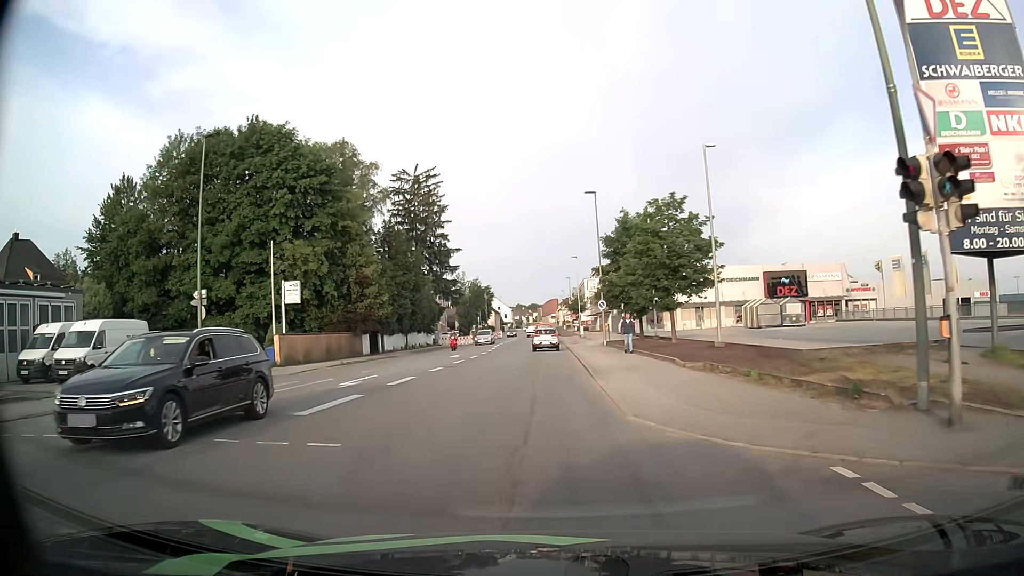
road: tertiary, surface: asphalt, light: Day
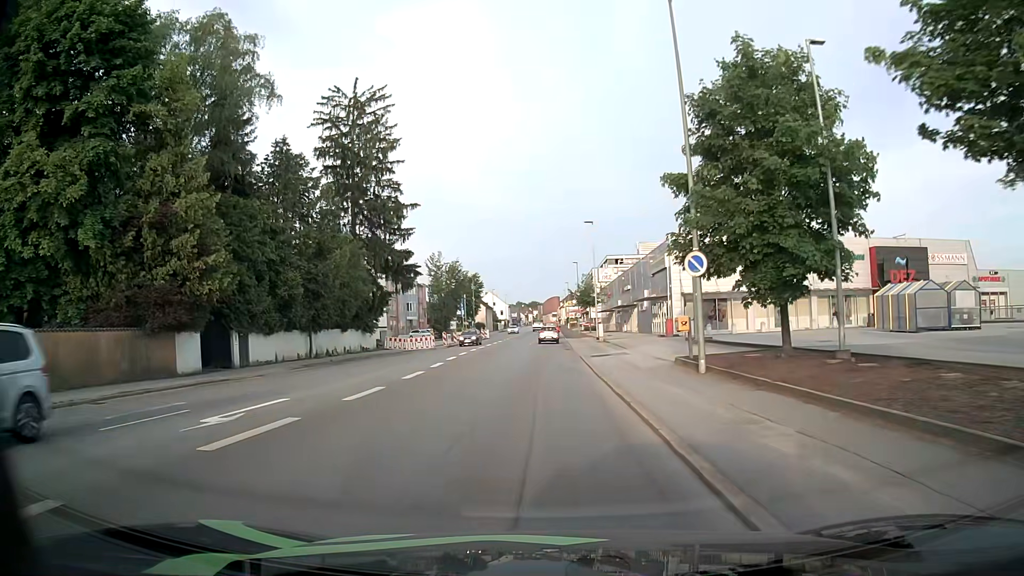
(-0.1, +28.1) m; 0°
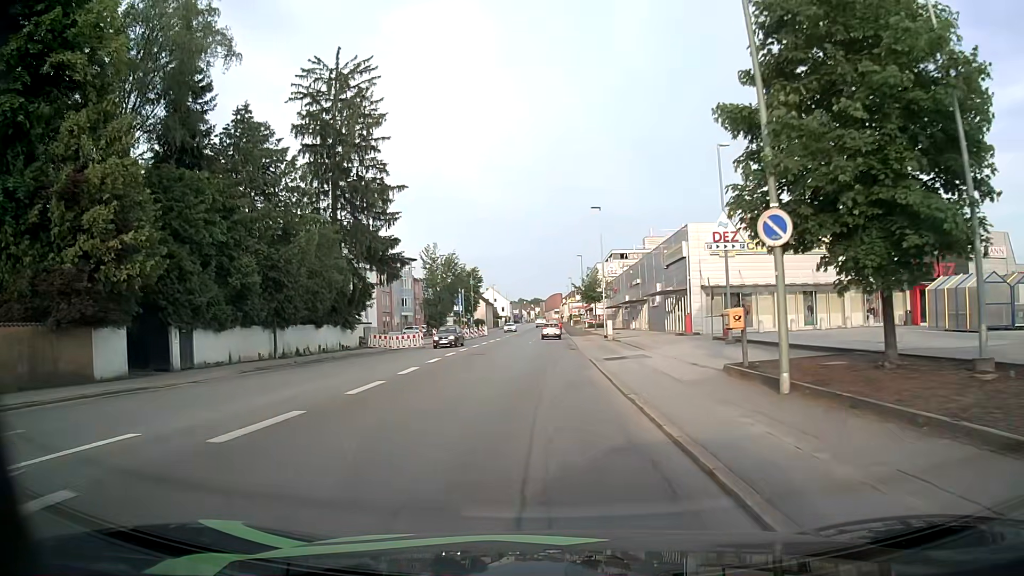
(-0.1, +5.8) m; 0°
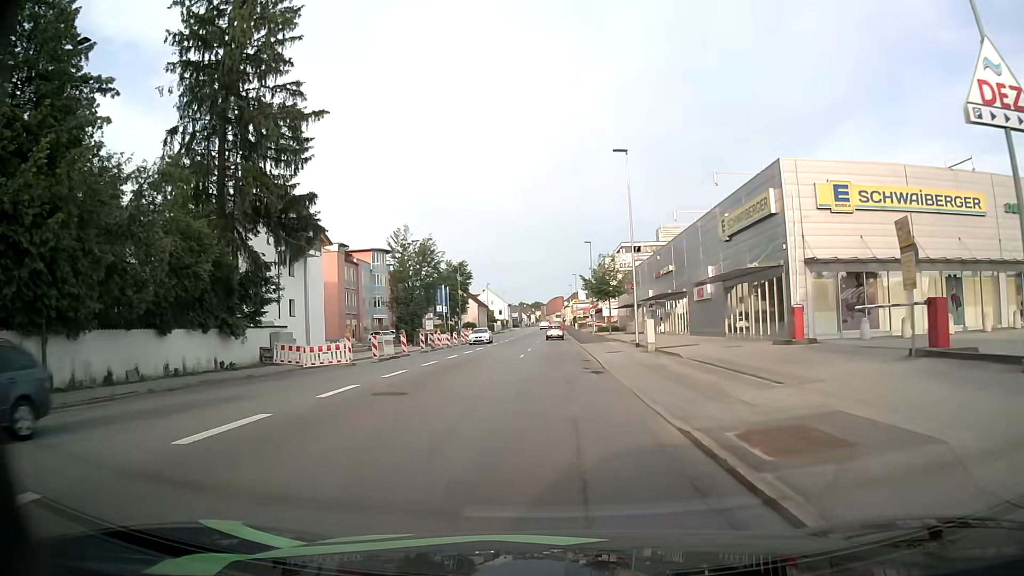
(-0.1, +18.3) m; -1°
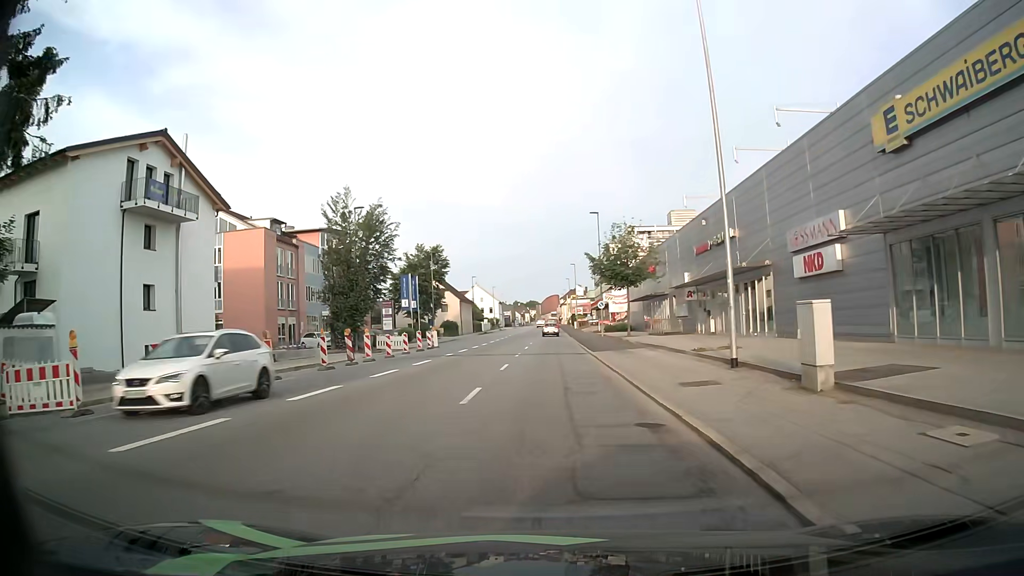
(+0.2, +19.0) m; +1°
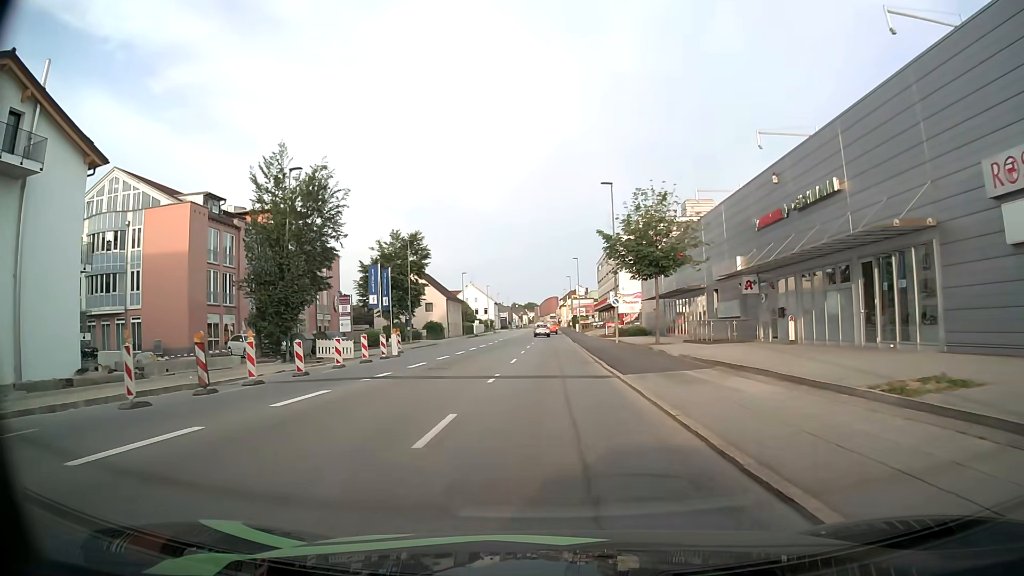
(0.0, +13.0) m; +1°
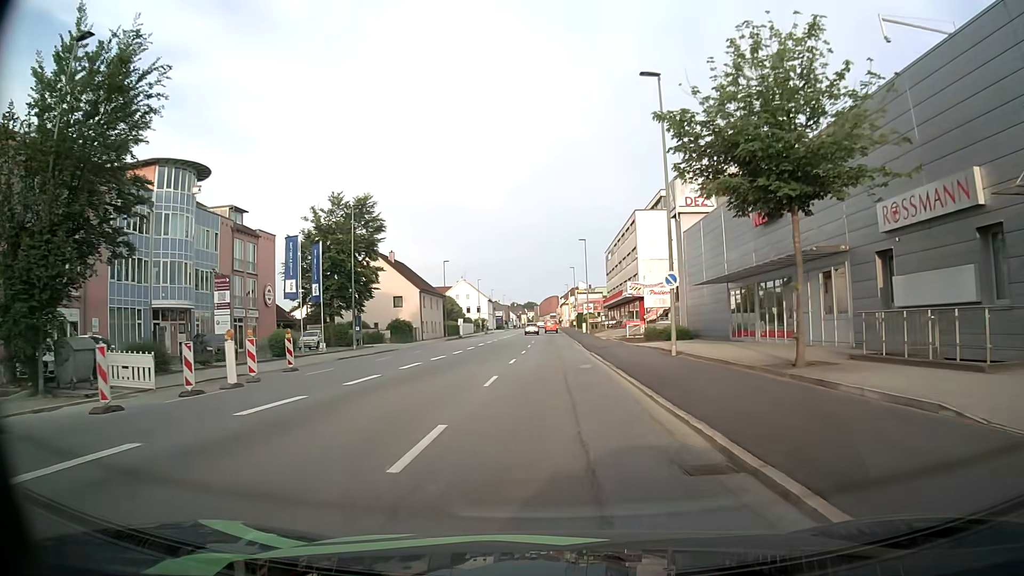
(-0.1, +19.8) m; 0°
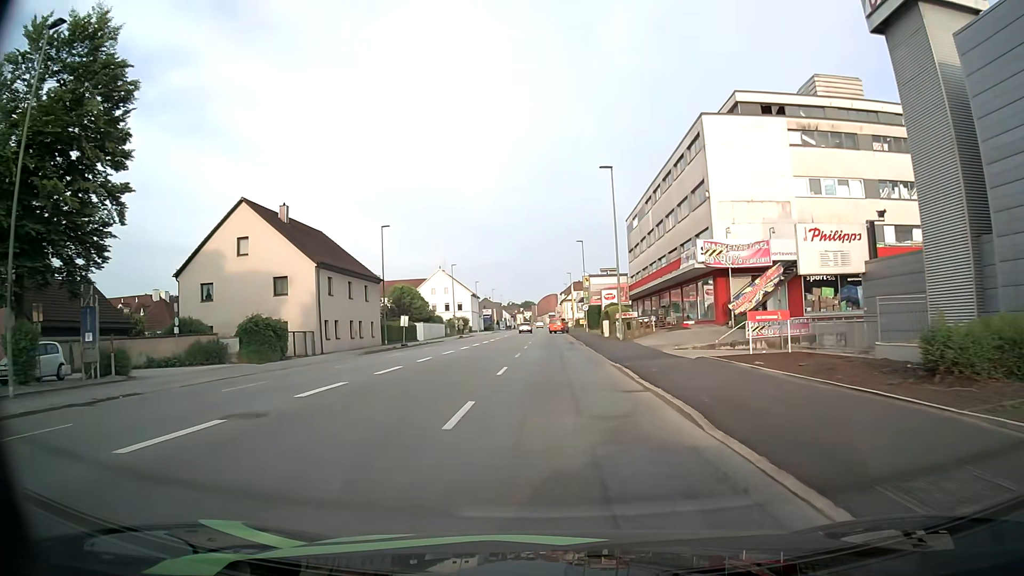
(0.0, +33.6) m; 0°
(0, +10) (0, +20) (0, +30) (0, +40) (0, +50) (0, +60) (0, +70) (0, +80) (0, +90) (0, +100) m
